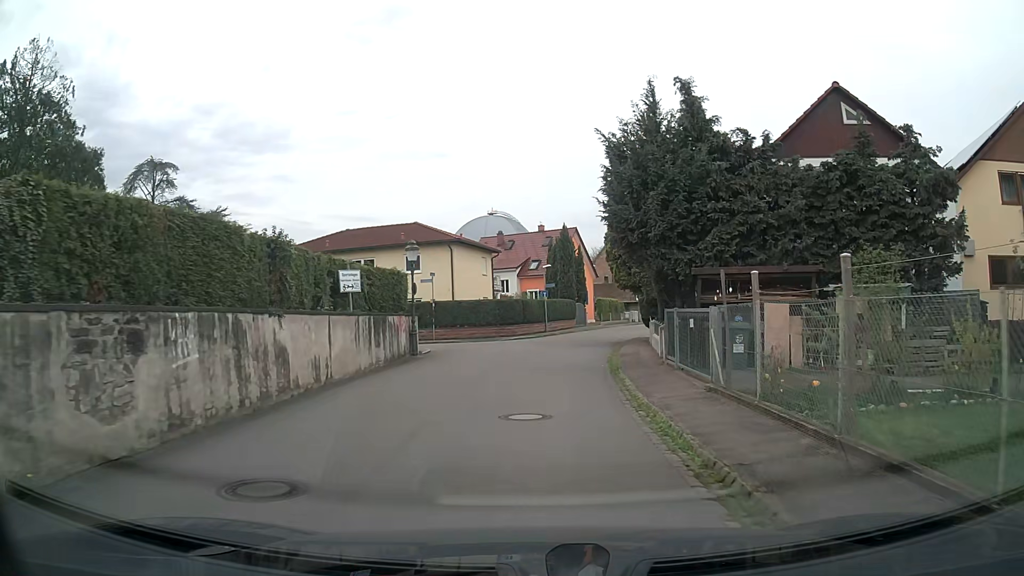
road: residential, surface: asphalt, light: Day
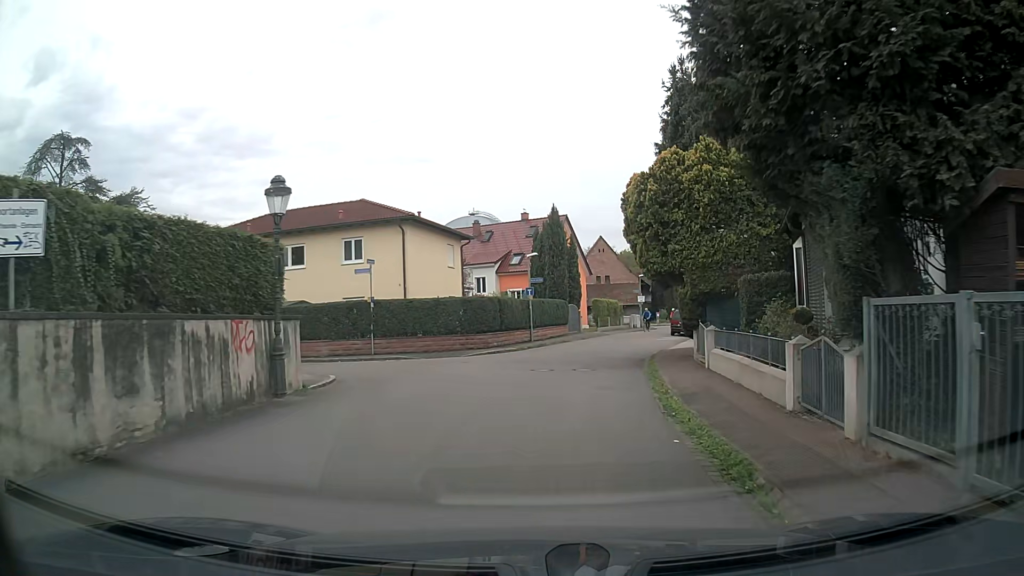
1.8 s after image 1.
(+0.2, +11.3) m; +2°
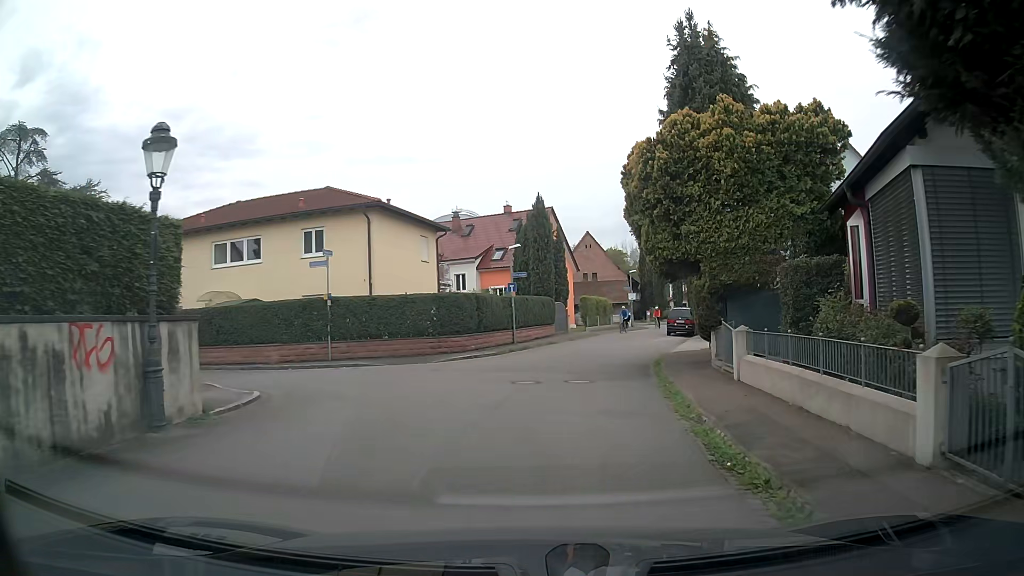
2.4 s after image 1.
(+0.1, +3.8) m; +2°
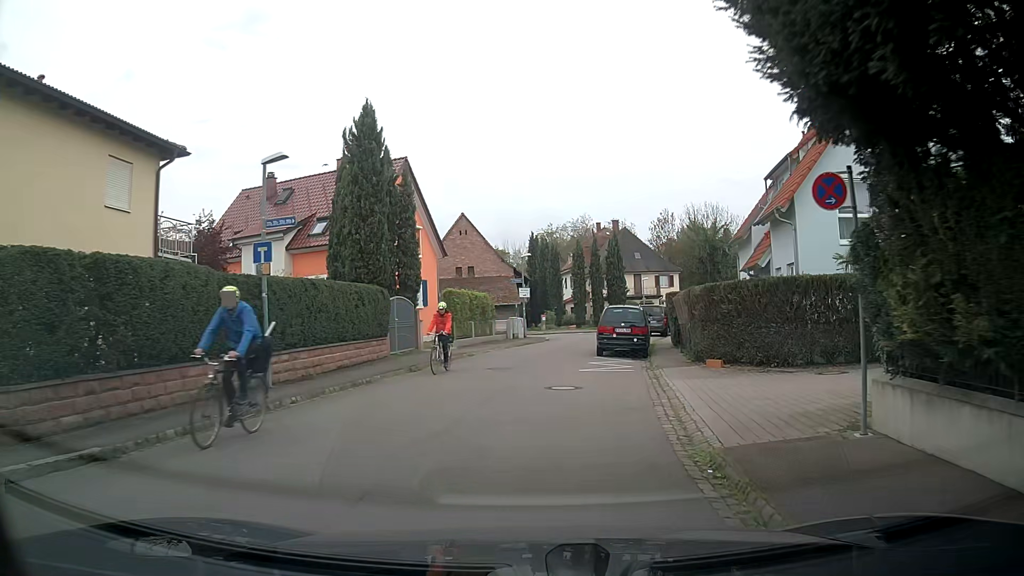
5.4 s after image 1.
(+1.6, +18.6) m; +10°
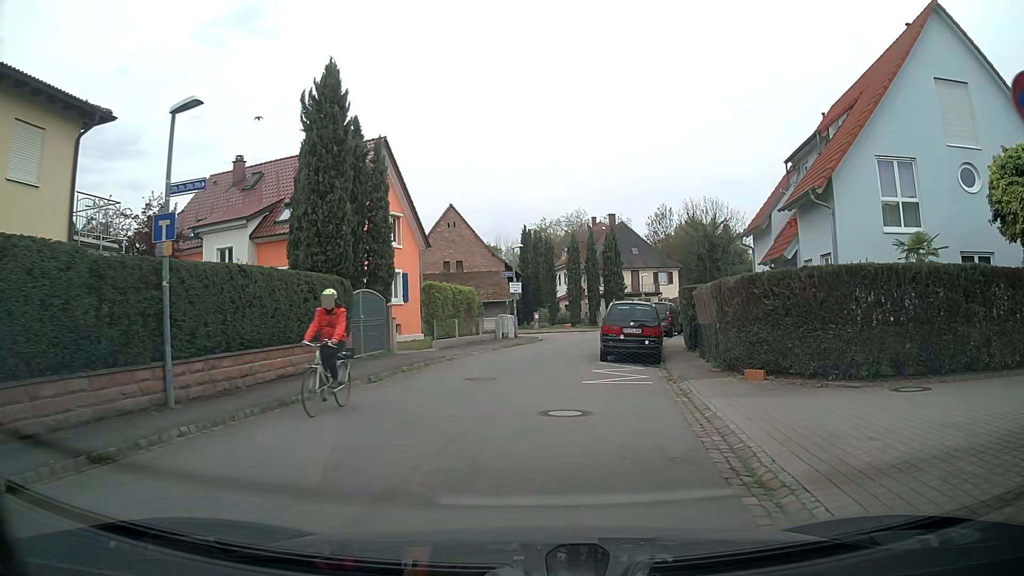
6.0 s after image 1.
(0.0, +3.6) m; 0°
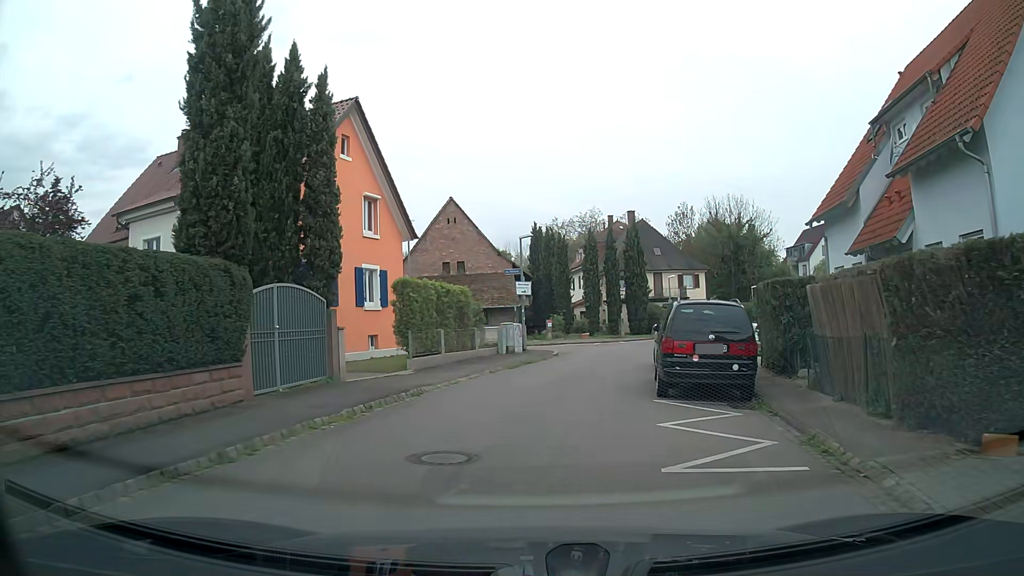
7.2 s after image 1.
(+0.1, +7.3) m; 0°
